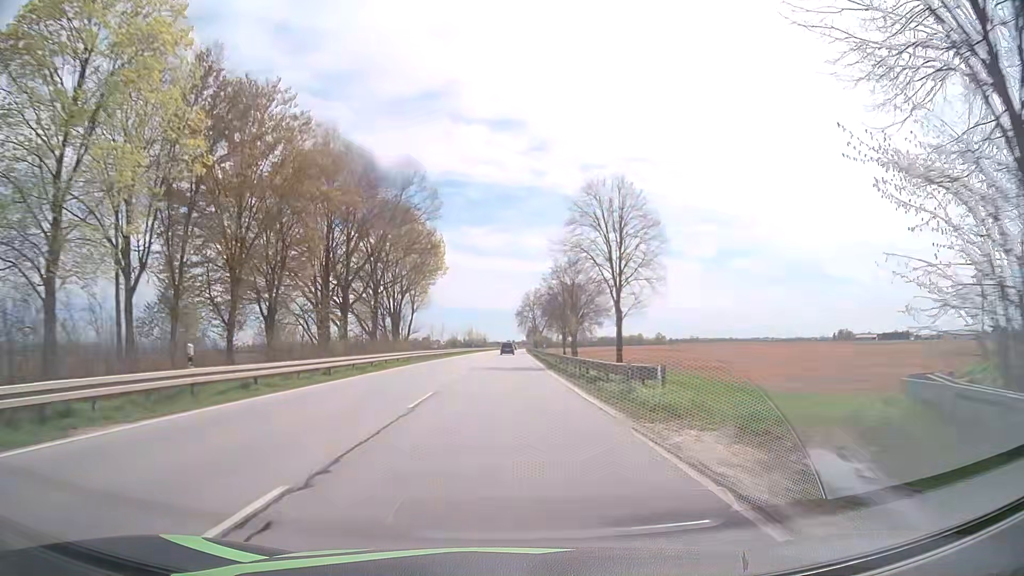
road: primary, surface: asphalt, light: Day
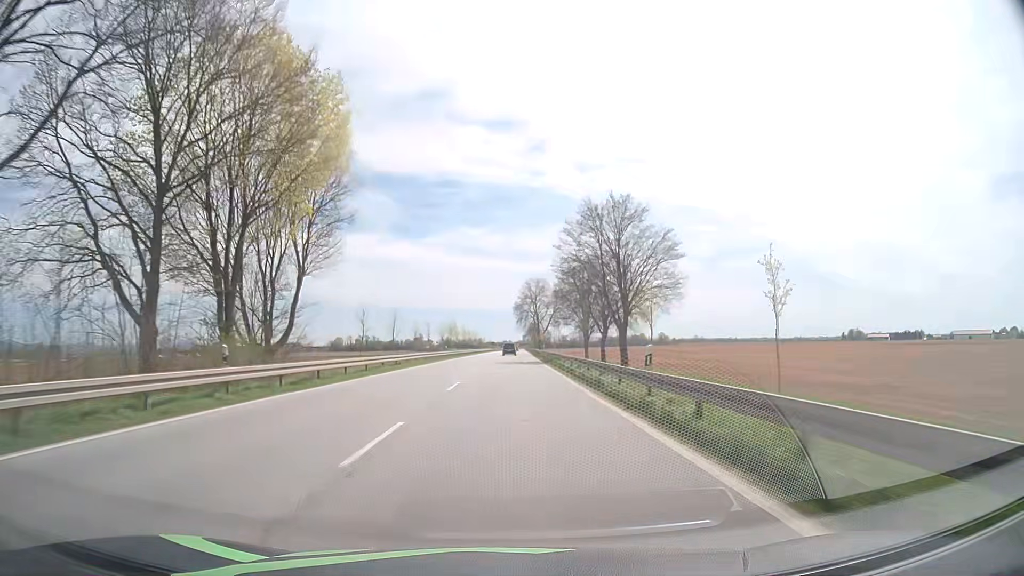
(+0.1, +42.7) m; 0°
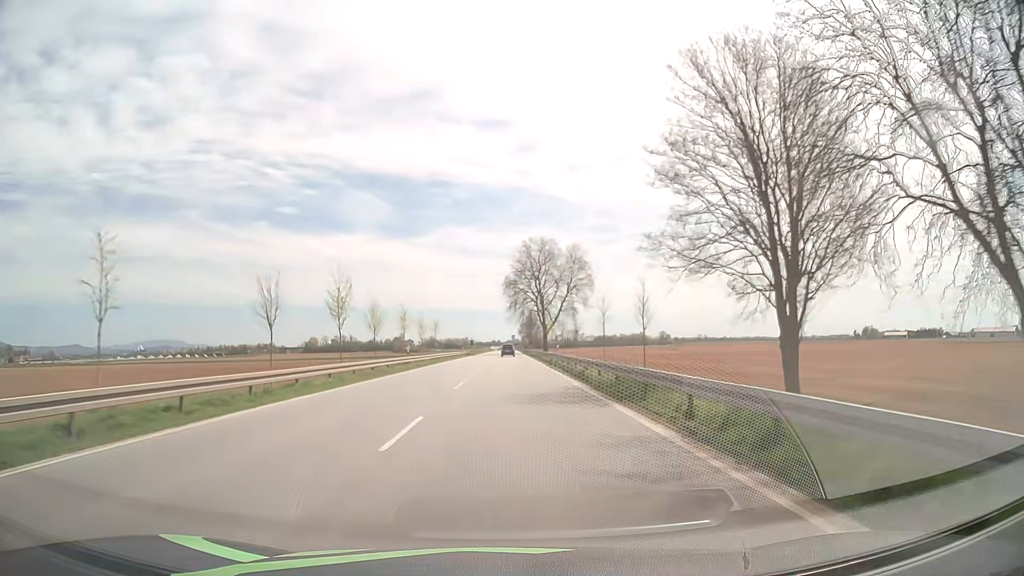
(+0.4, +71.0) m; +1°
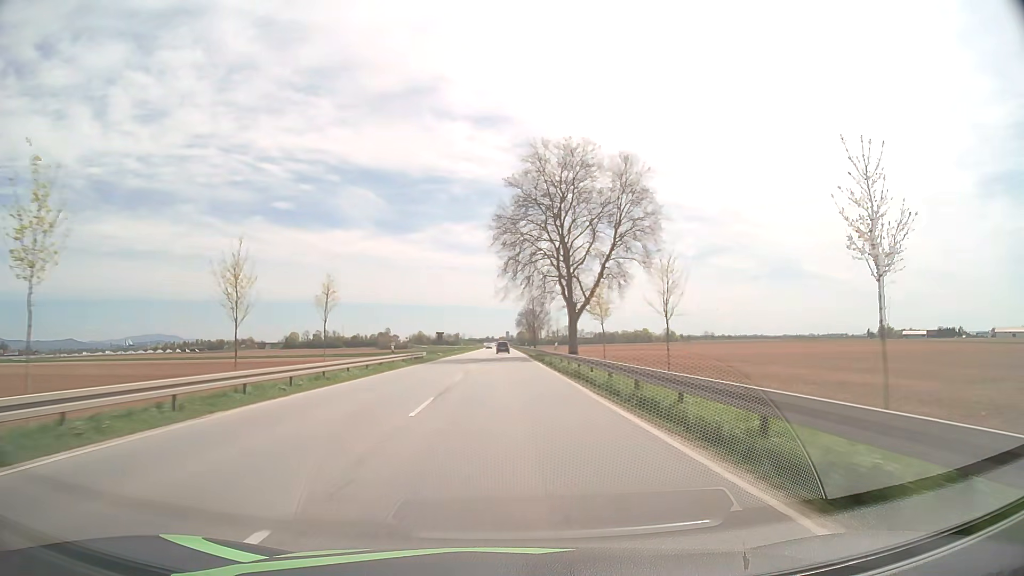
(+0.2, +56.1) m; 0°
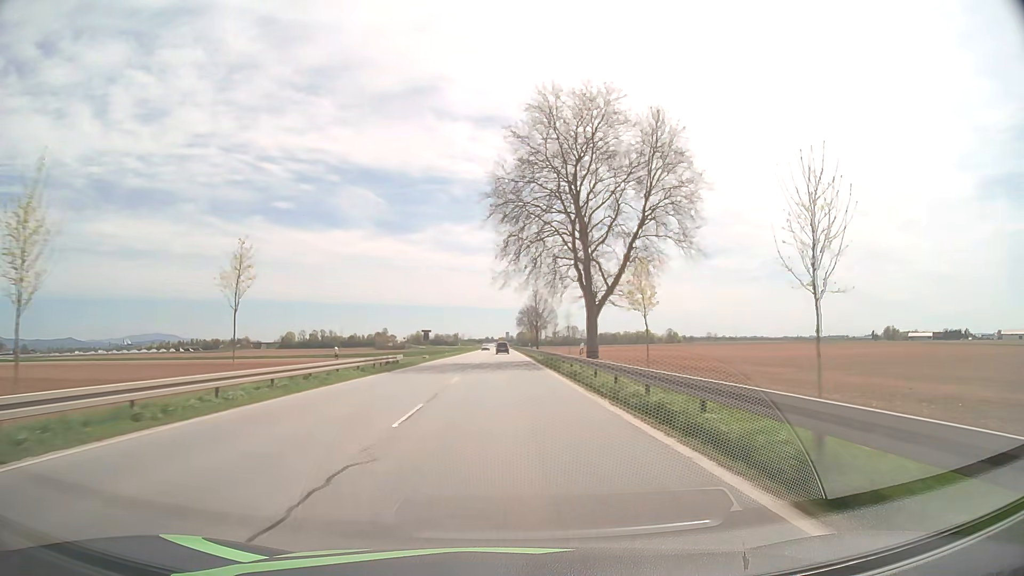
(0.0, +13.6) m; 0°
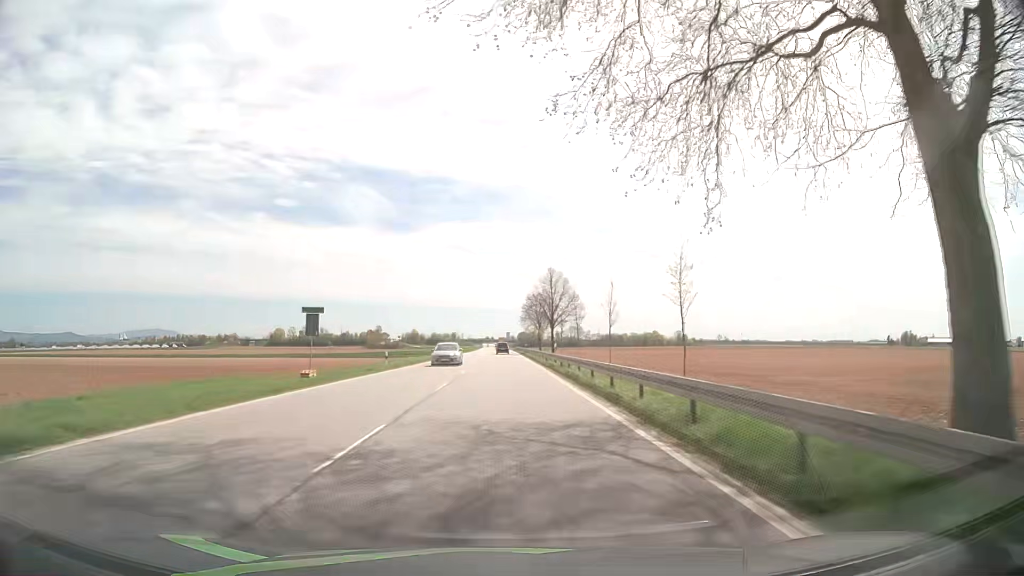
(-0.1, +39.9) m; 0°
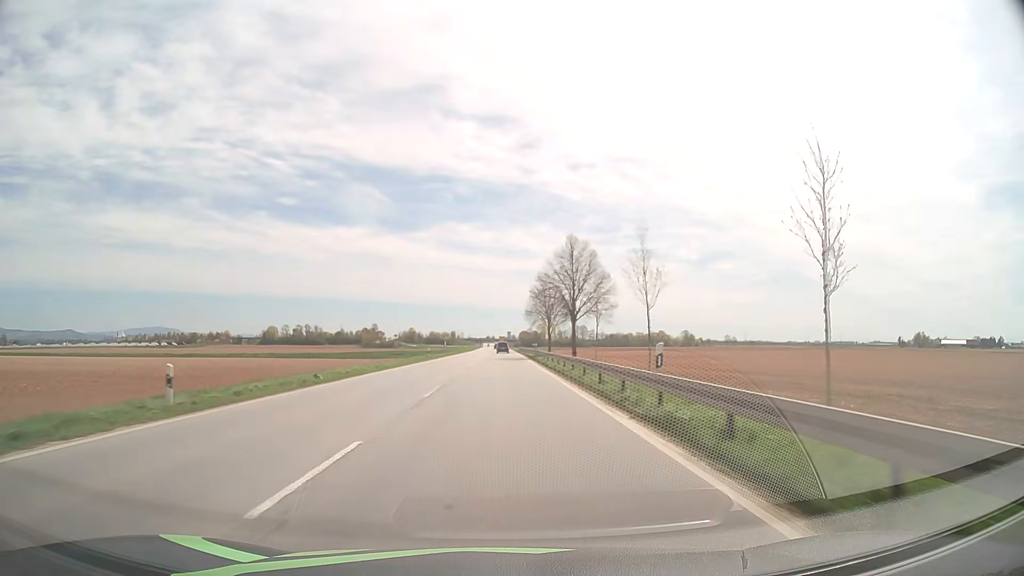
(0.0, +25.9) m; 0°
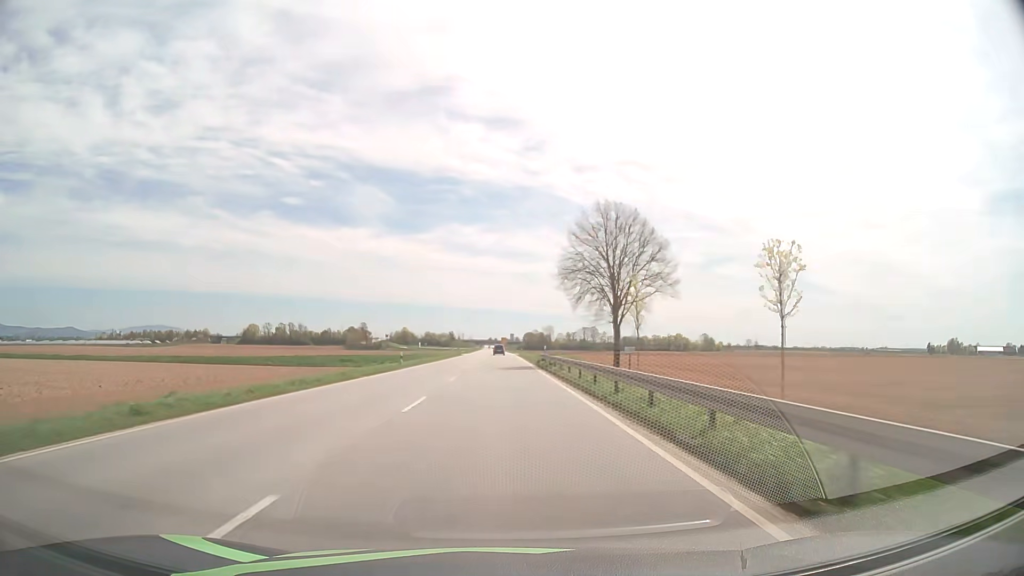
(-0.2, +63.6) m; 0°
(0, +10) (0, +20) (0, +30) (0, +40) (0, +50) (0, +60) (0, +70) (-1, +80) (-1, +90) (-1, +100) m
